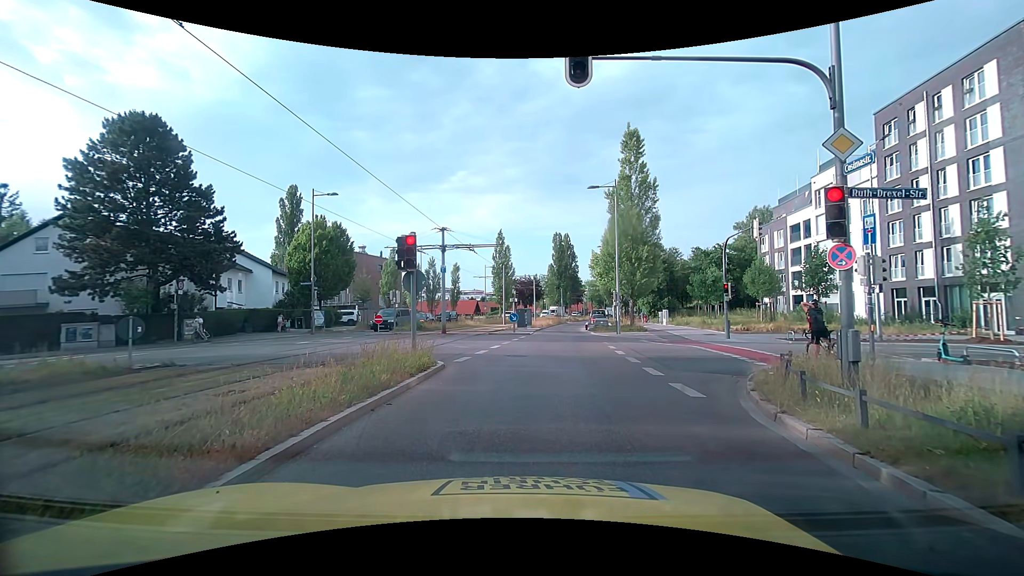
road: secondary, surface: asphalt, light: Day
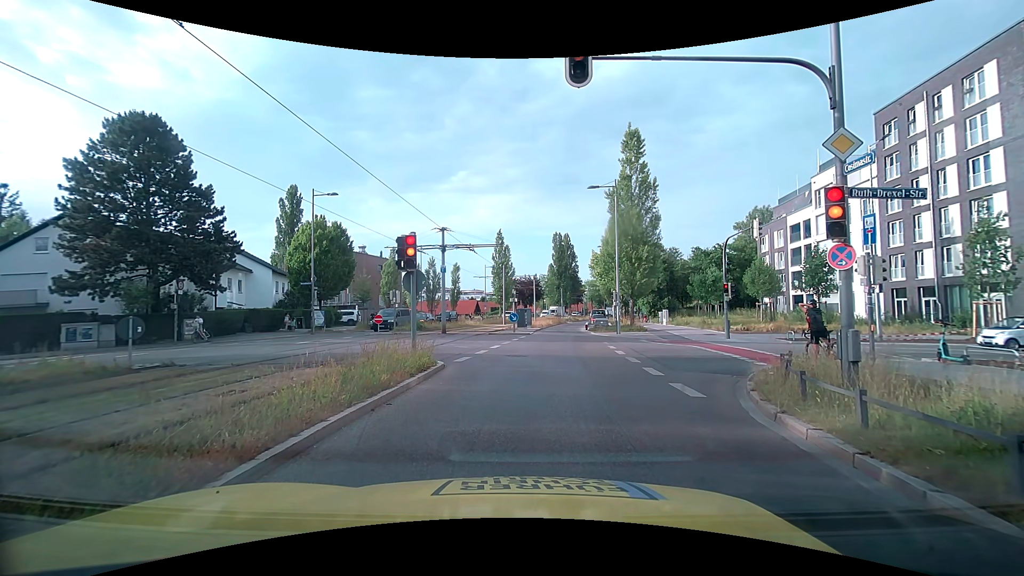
(0.0, 0.0) m; 0°
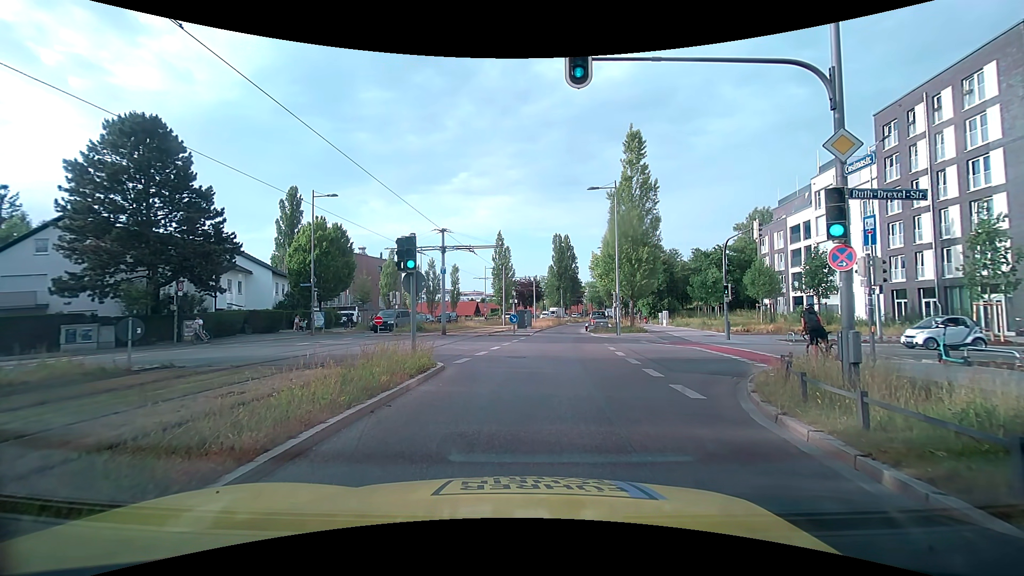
(0.0, 0.0) m; 0°
(0, +10) (+1, +20) (+1, +30) (+3, +40) (+4, +50) (+5, +60) (+7, +70) (+8, +79) (+10, +89) (+12, +99) m
